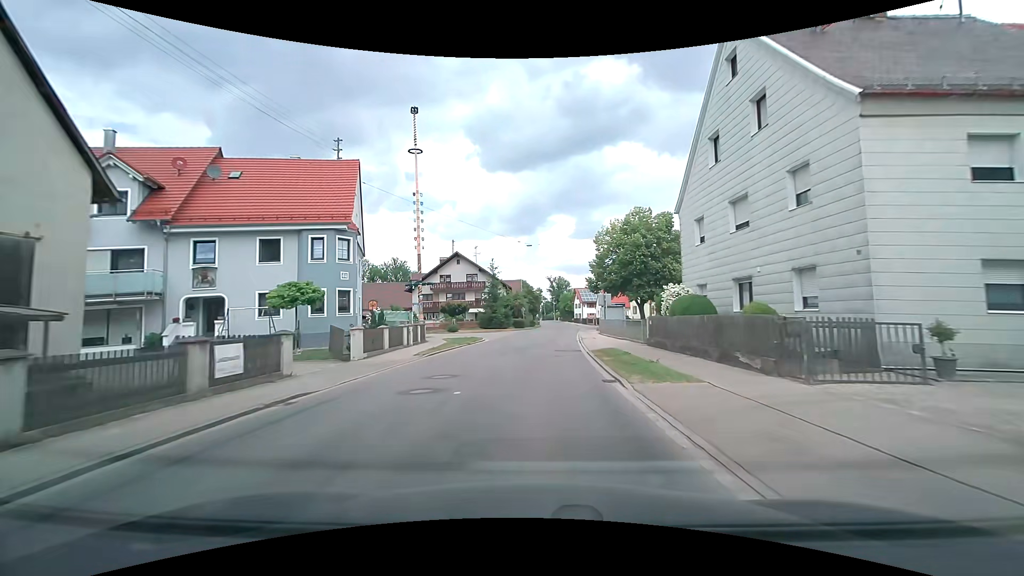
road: tertiary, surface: asphalt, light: Day
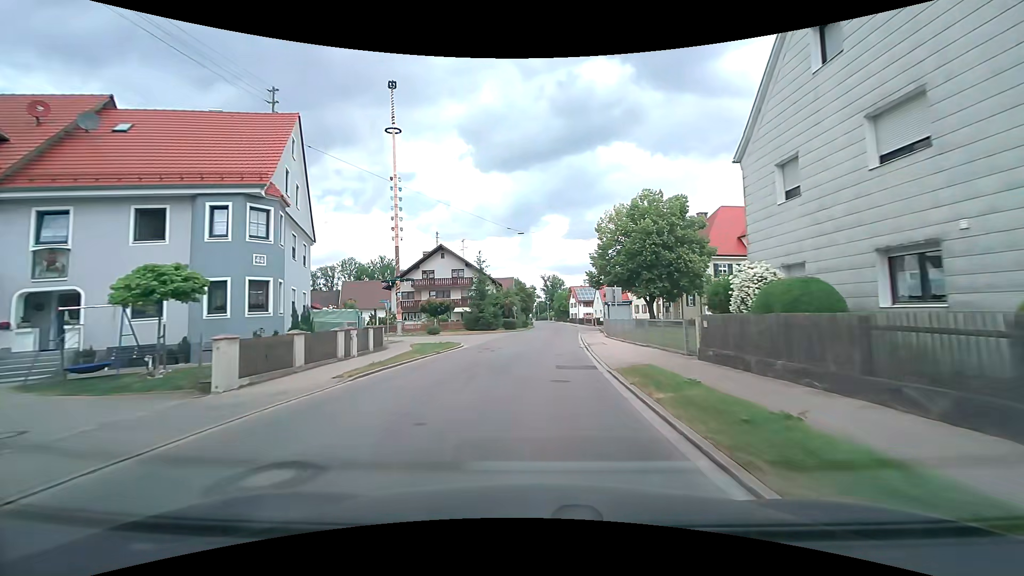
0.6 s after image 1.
(+0.1, +7.5) m; +1°
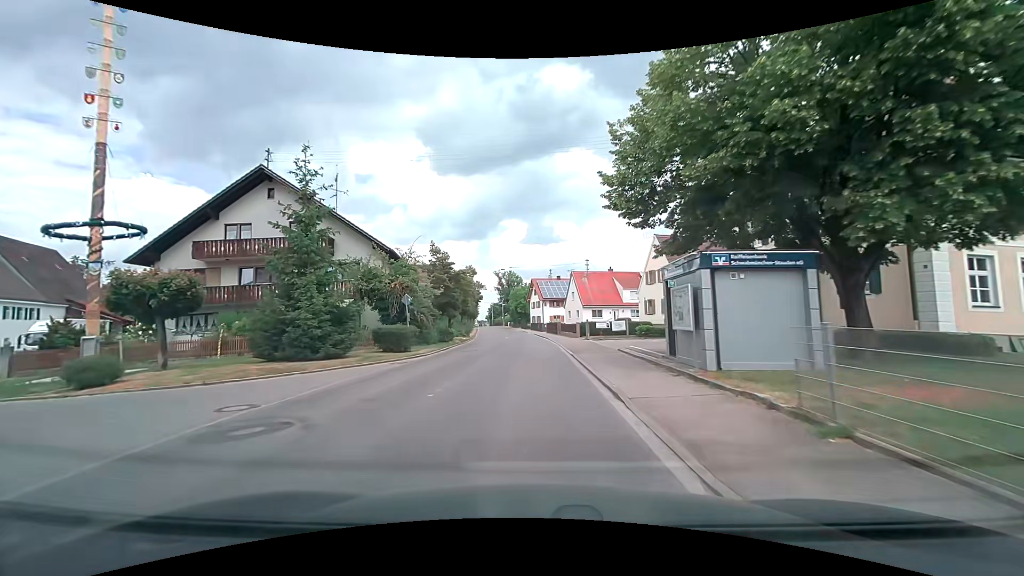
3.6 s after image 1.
(+1.7, +35.4) m; +5°
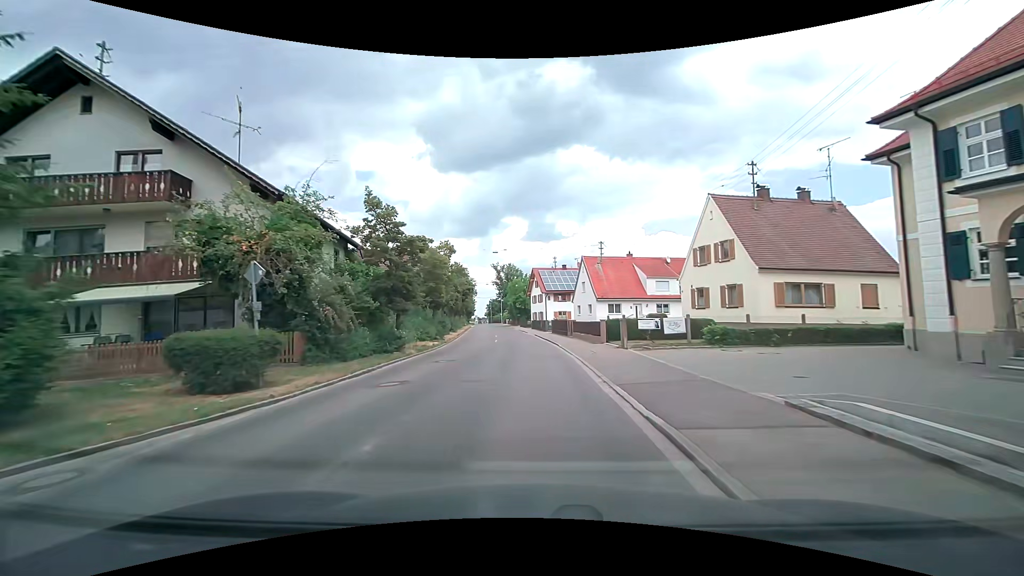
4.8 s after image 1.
(0.0, +13.8) m; 0°
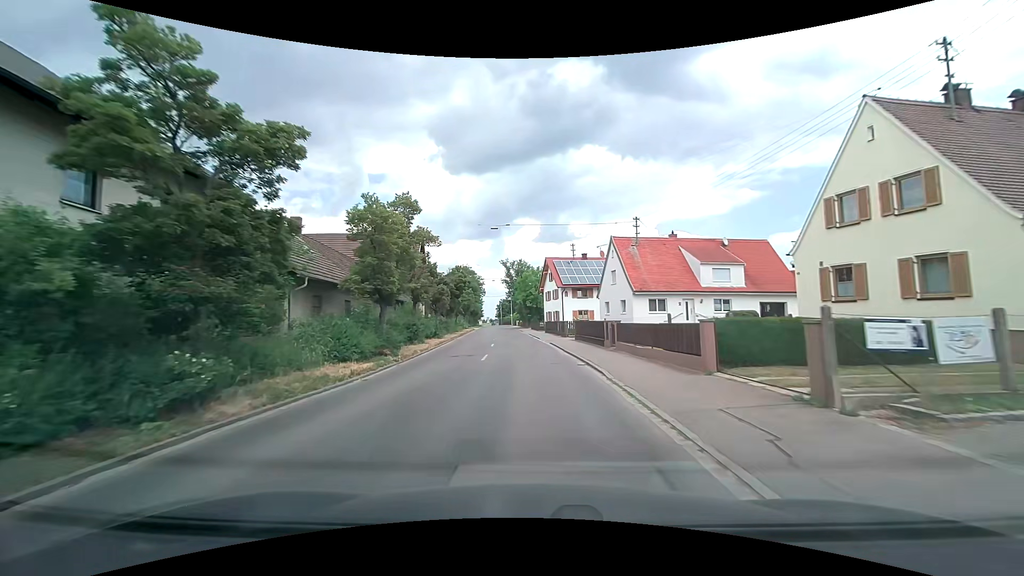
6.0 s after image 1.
(-0.1, +13.8) m; -2°
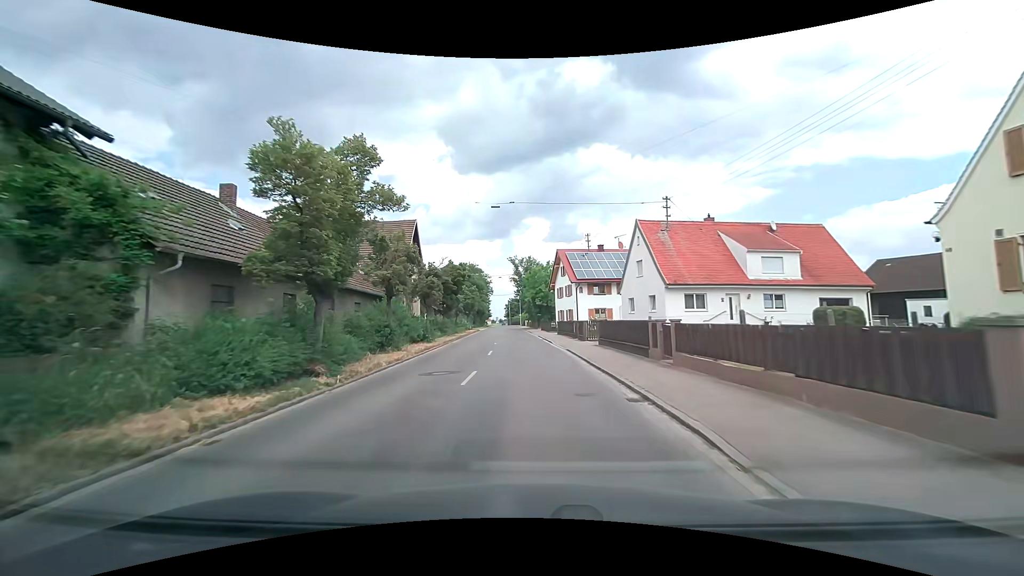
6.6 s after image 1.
(0.0, +6.9) m; -1°
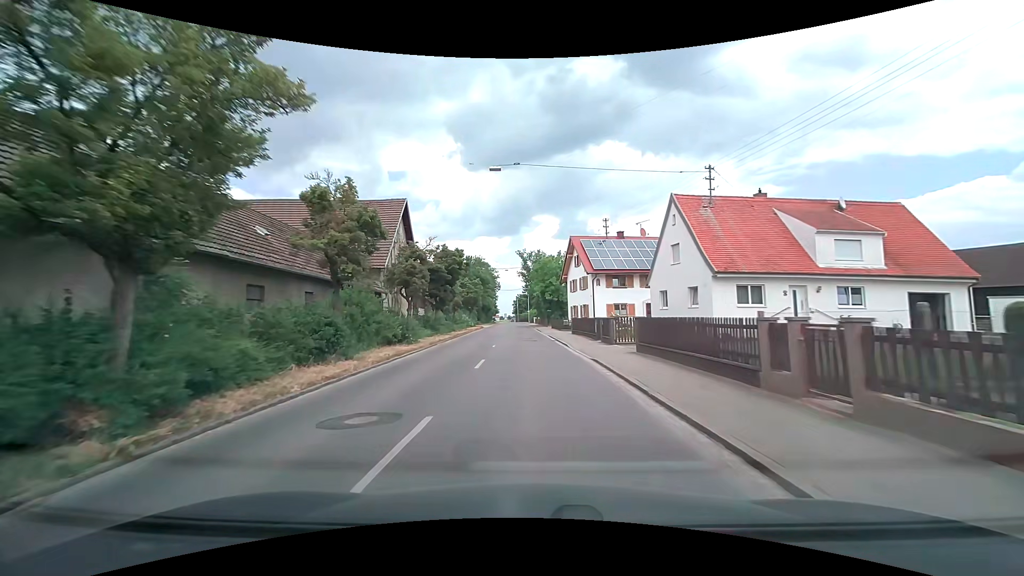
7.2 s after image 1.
(-0.1, +6.8) m; -1°
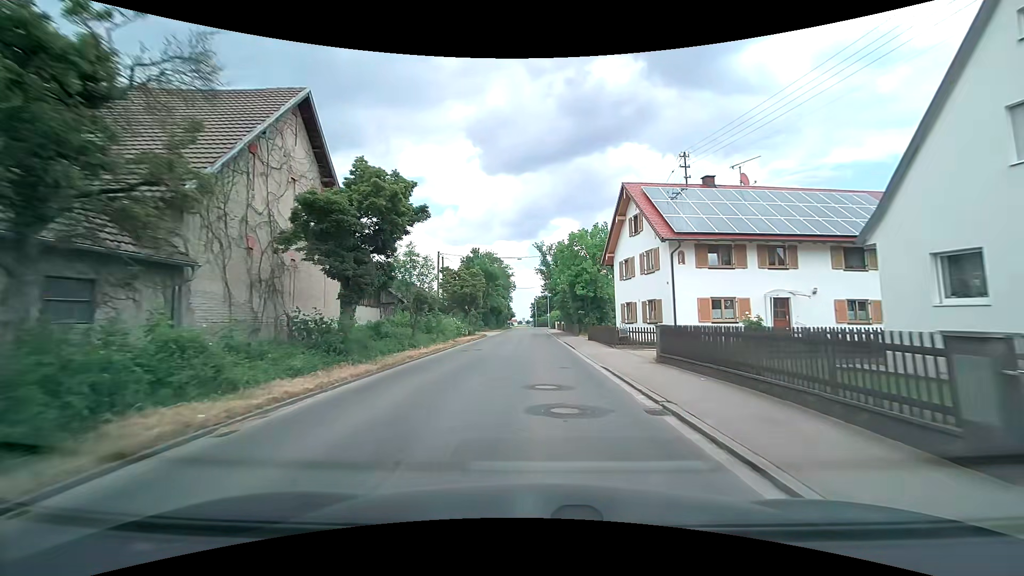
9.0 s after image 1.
(-0.5, +20.1) m; -2°
(0, +10) (0, +20) (0, +30) (0, +40) (-1, +50) (-1, +60) (-1, +70) (-1, +80) (-1, +90) (-1, +100) m
